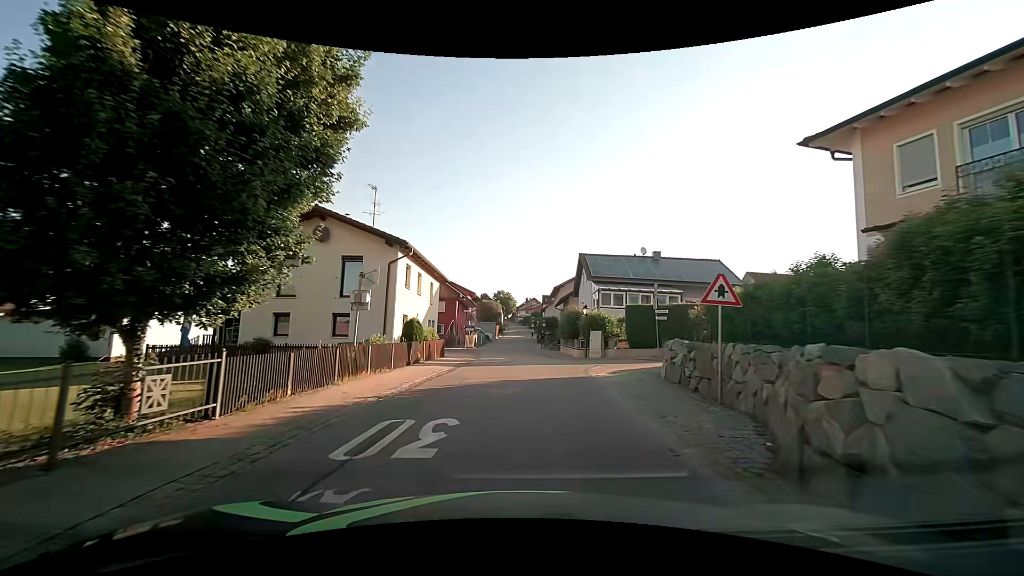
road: tertiary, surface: asphalt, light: Day
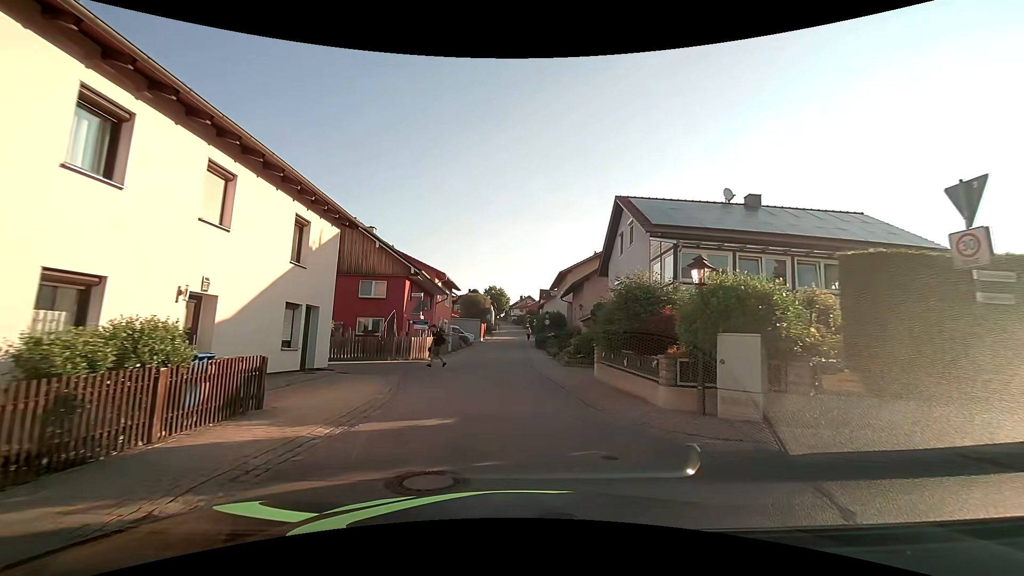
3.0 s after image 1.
(+0.3, +19.0) m; 0°
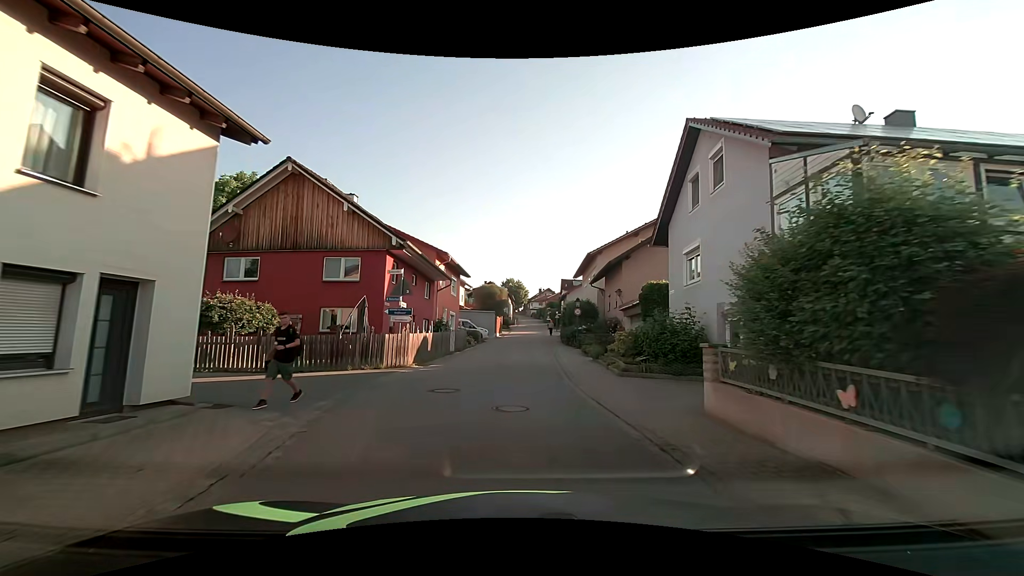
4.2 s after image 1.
(0.0, +8.2) m; 0°
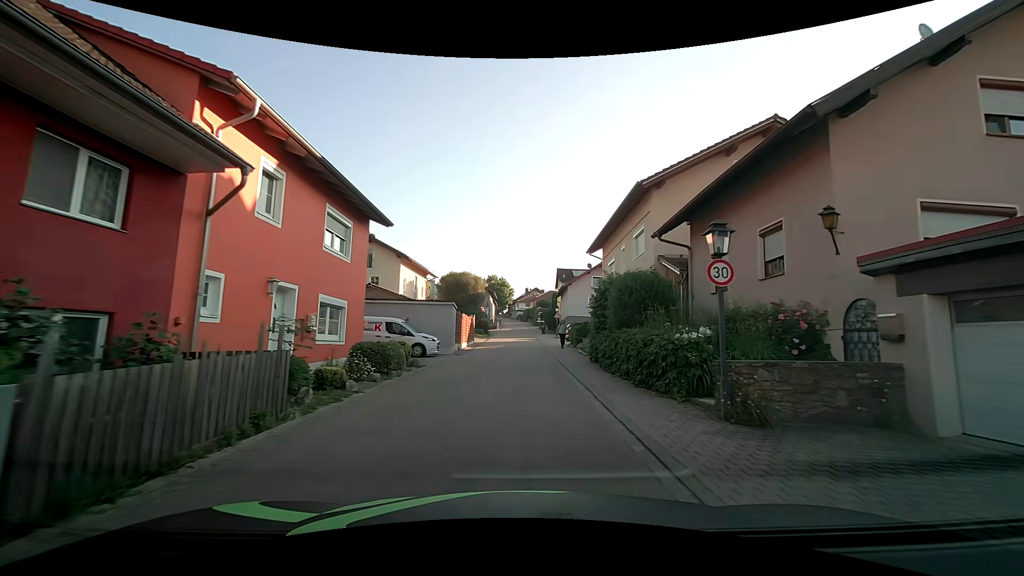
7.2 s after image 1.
(-0.1, +22.6) m; +1°
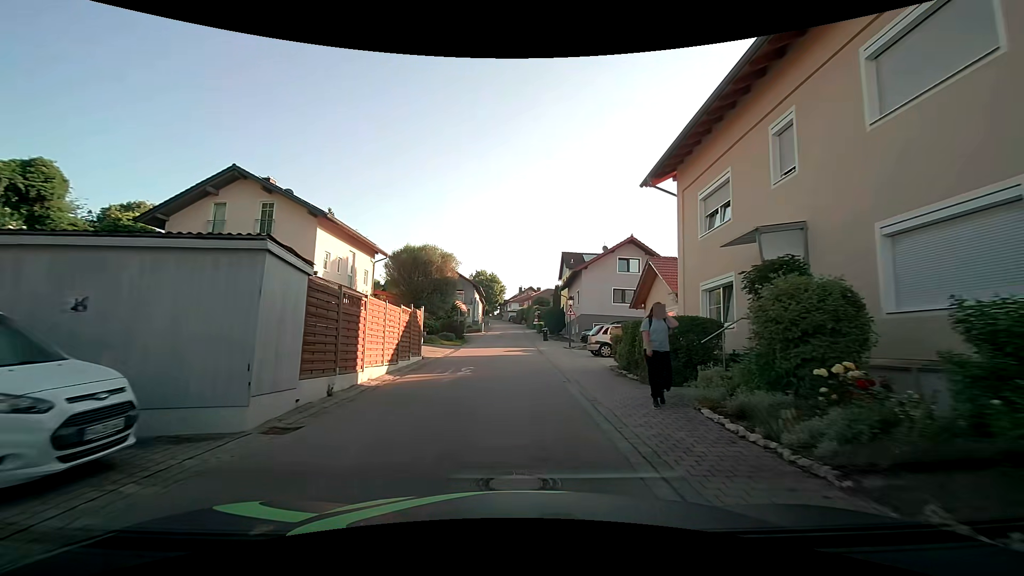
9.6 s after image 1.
(+0.2, +18.6) m; +1°
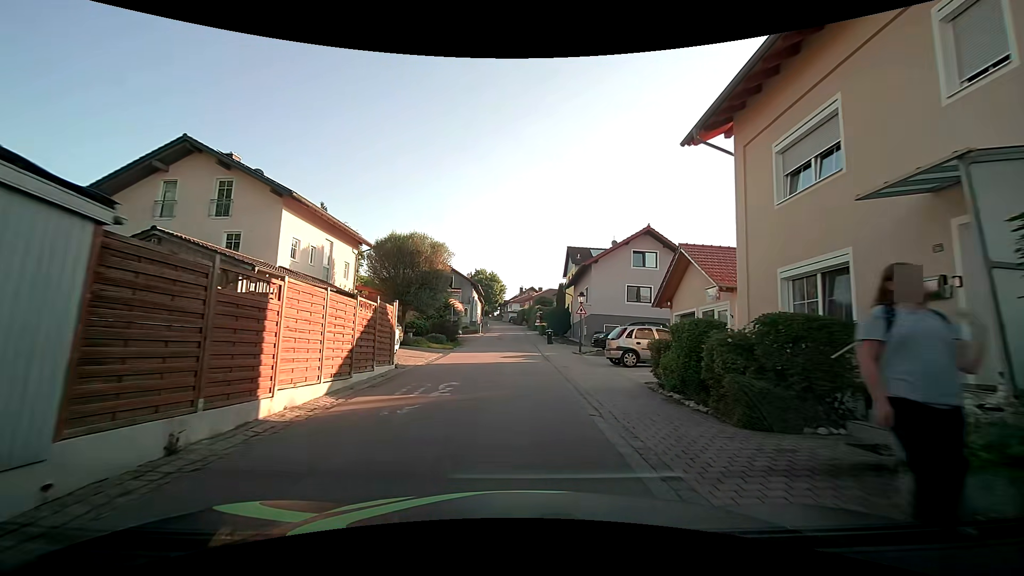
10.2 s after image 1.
(-0.1, +4.6) m; -1°
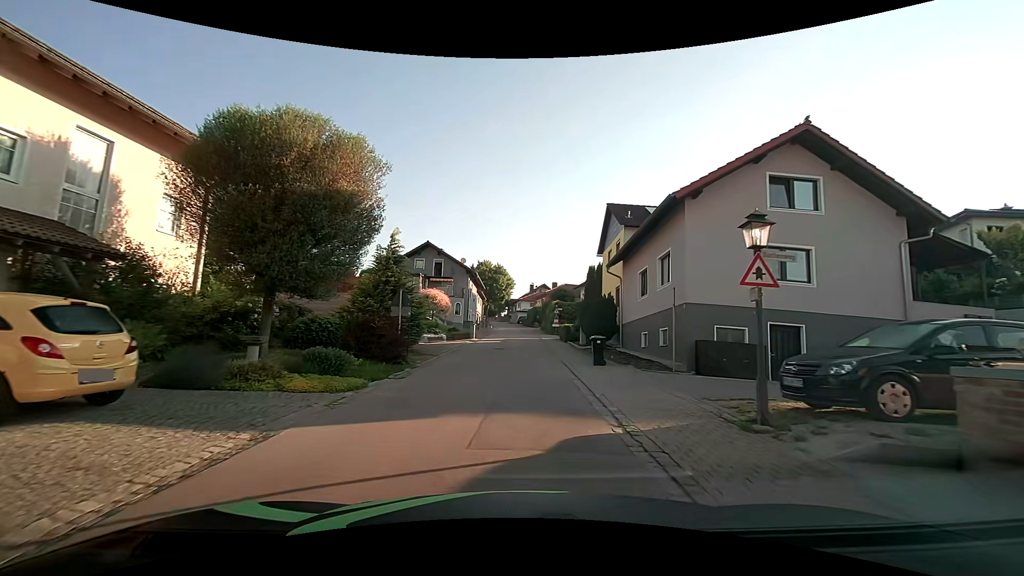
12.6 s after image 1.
(+0.1, +17.9) m; 0°
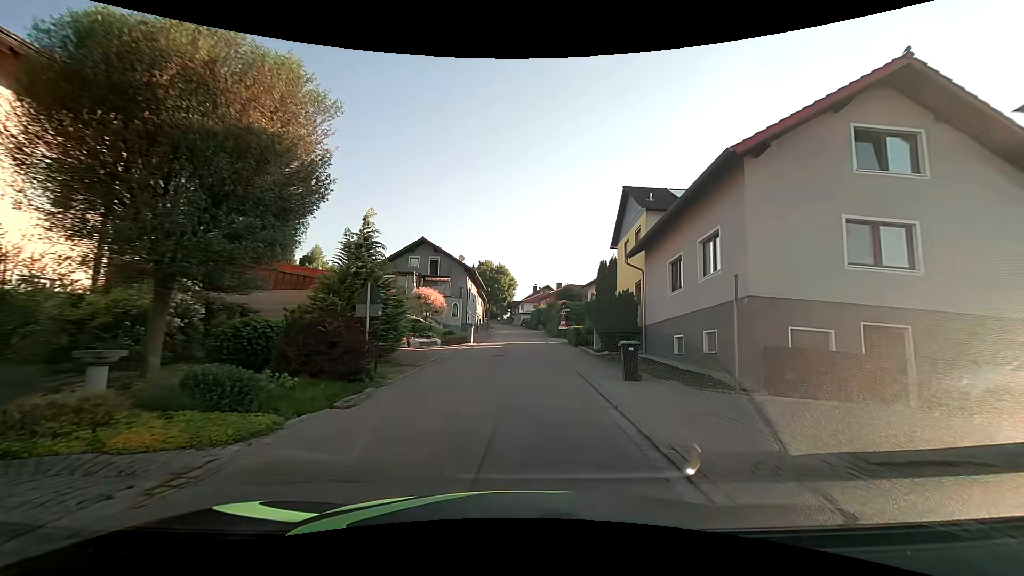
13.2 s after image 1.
(0.0, +4.2) m; 0°
(0, +10) (0, +20) (0, +30) (+1, +40) (+1, +50) (+1, +60) (0, +70) (-1, +80) (-2, +90) (-3, +100) m
